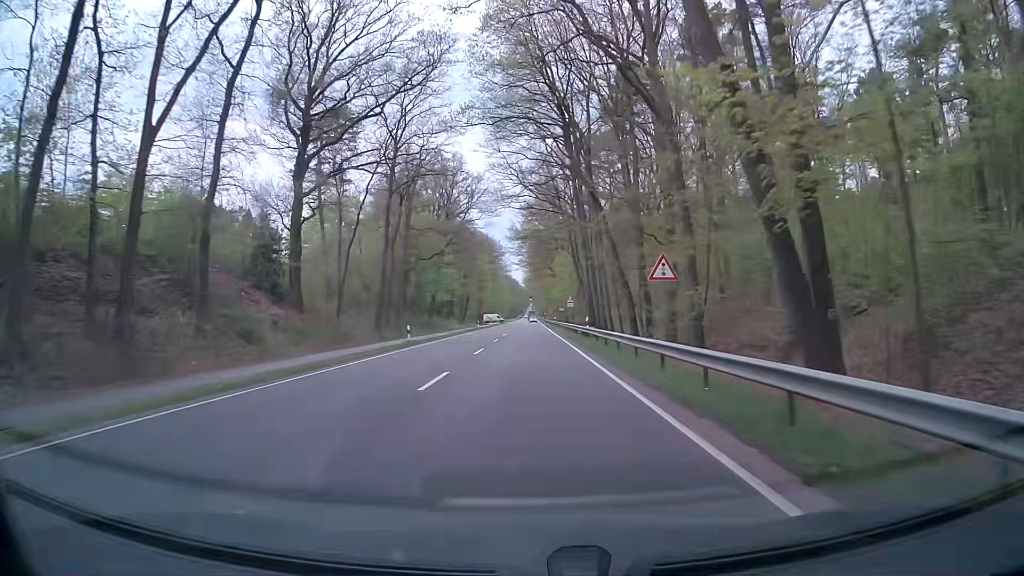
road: primary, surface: asphalt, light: Day
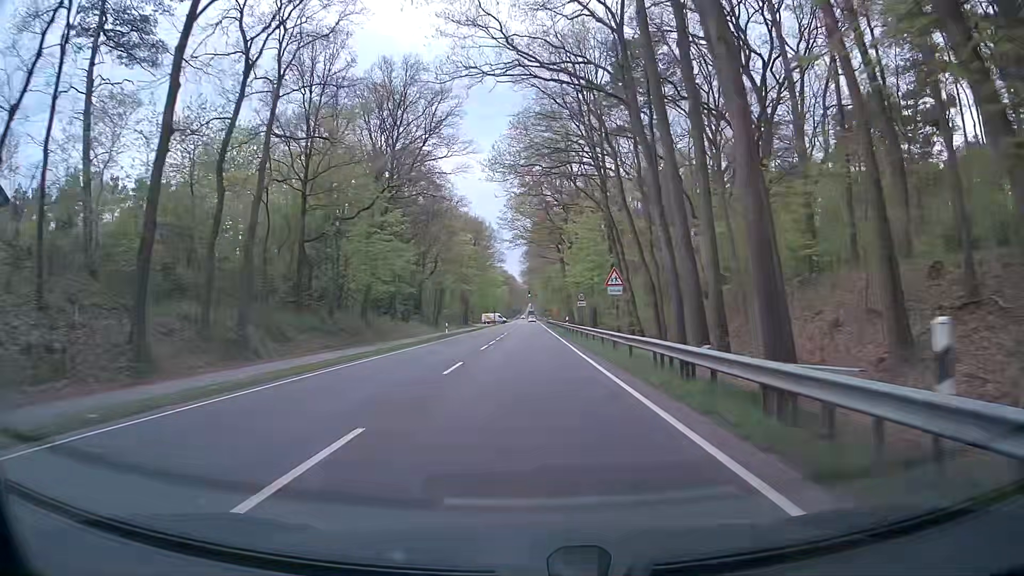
(0.0, +32.4) m; -1°
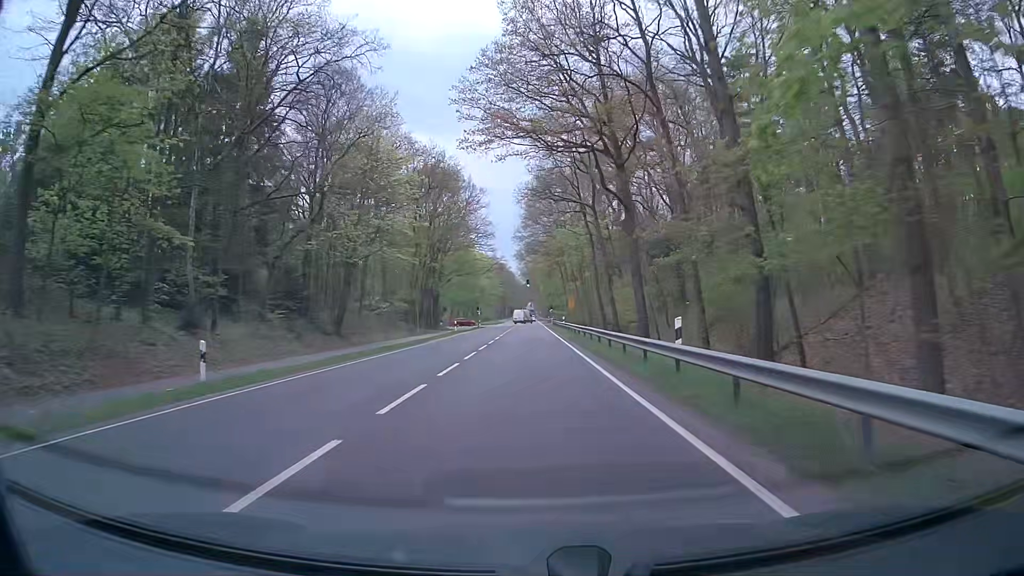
(+0.6, +43.1) m; +1°
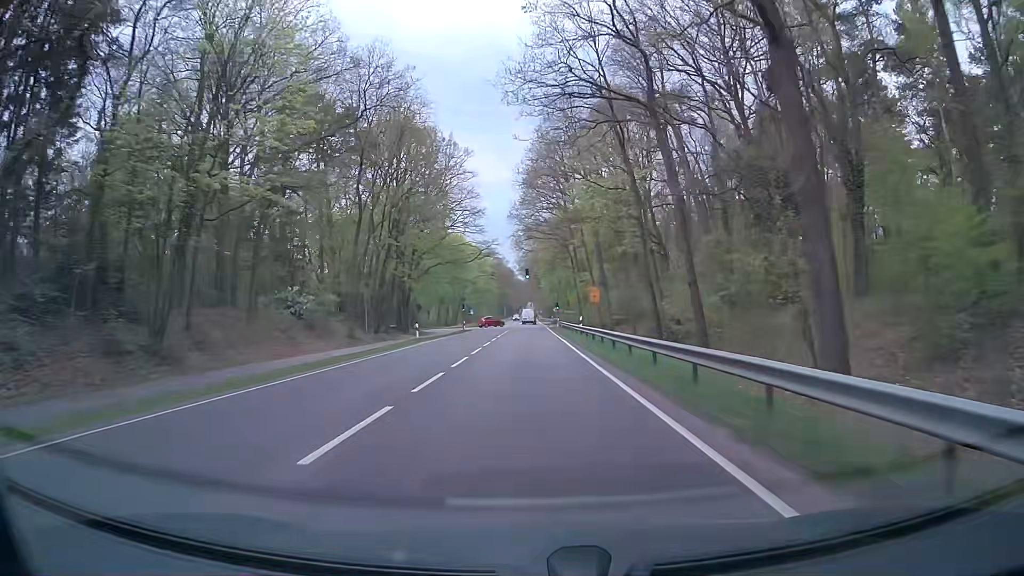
(-0.1, +21.5) m; 0°
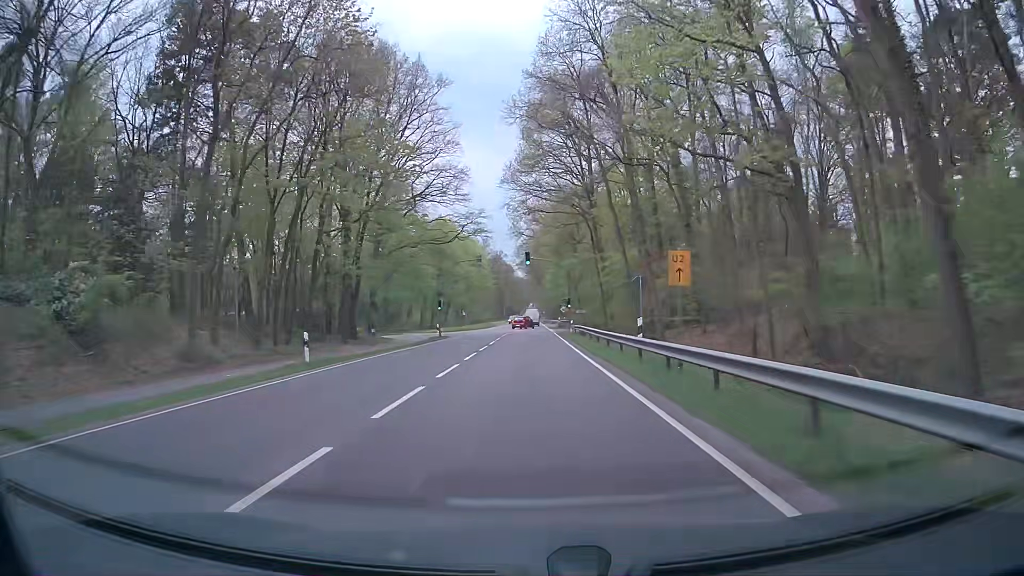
(0.0, +21.5) m; 0°
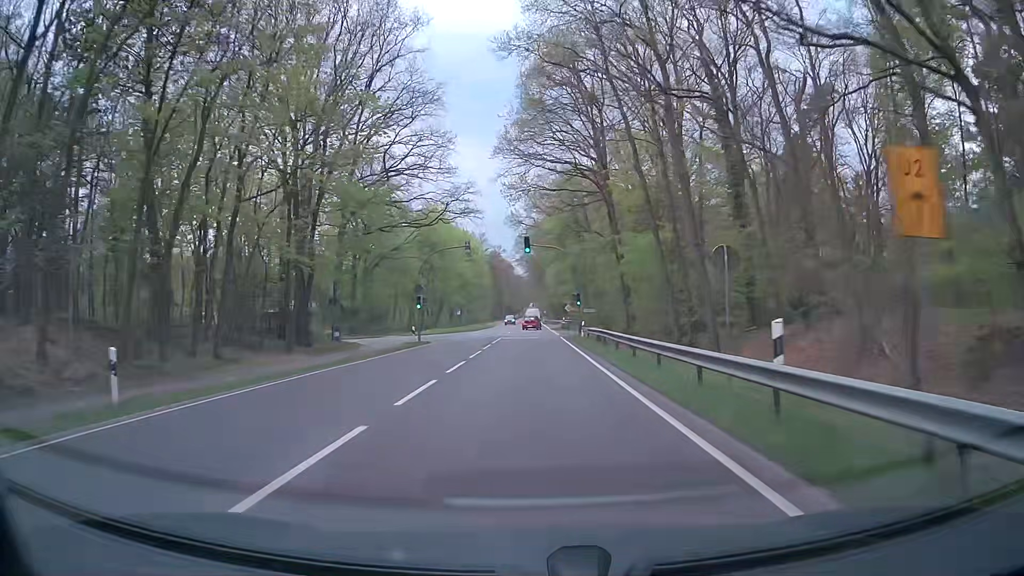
(0.0, +10.7) m; 0°
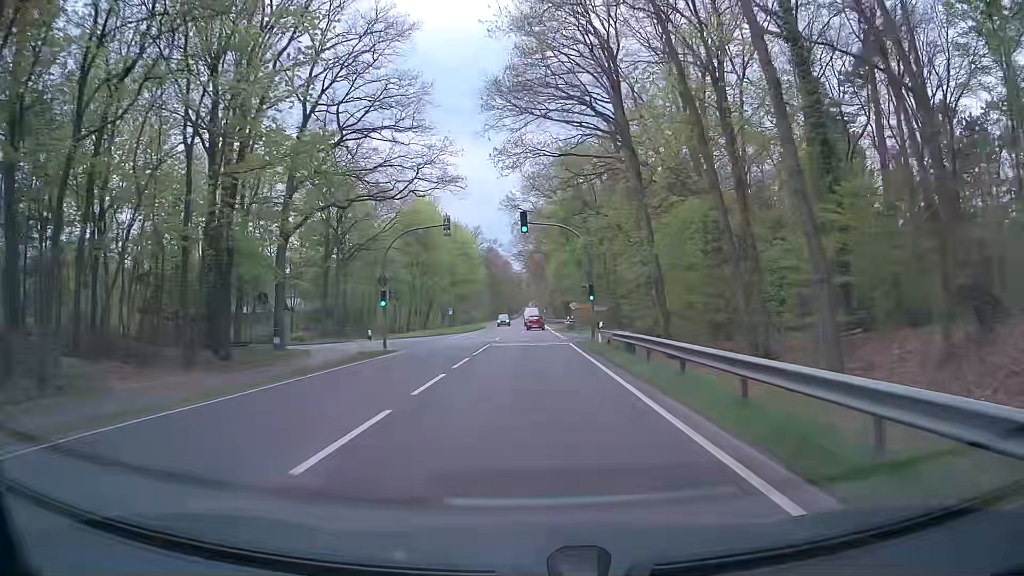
(0.0, +10.7) m; 0°
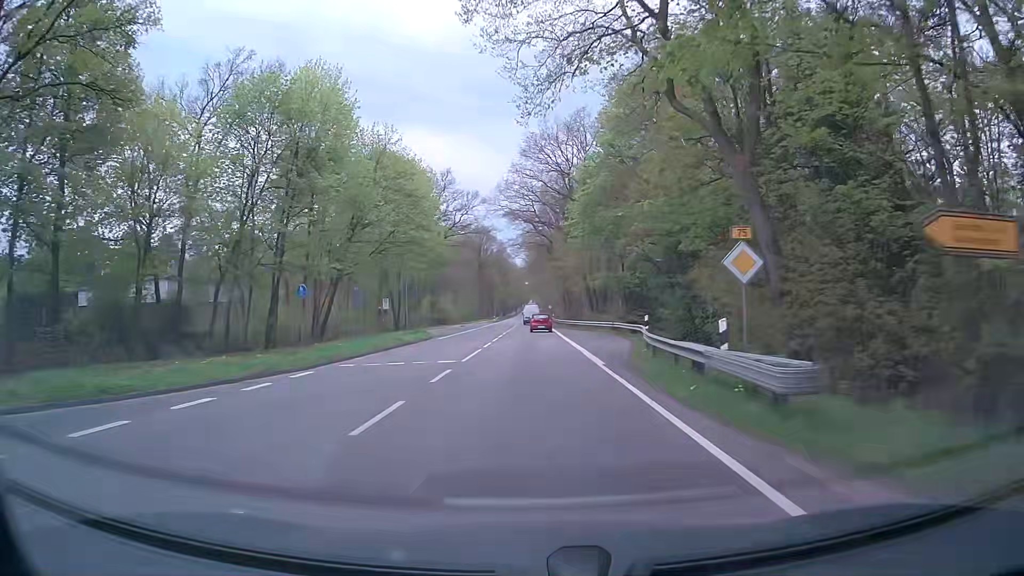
(+0.1, +50.5) m; 0°
(0, +10) (0, +20) (0, +30) (0, +40) (0, +50) (0, +60) (0, +70) (0, +80) (0, +90) (0, +100) m
